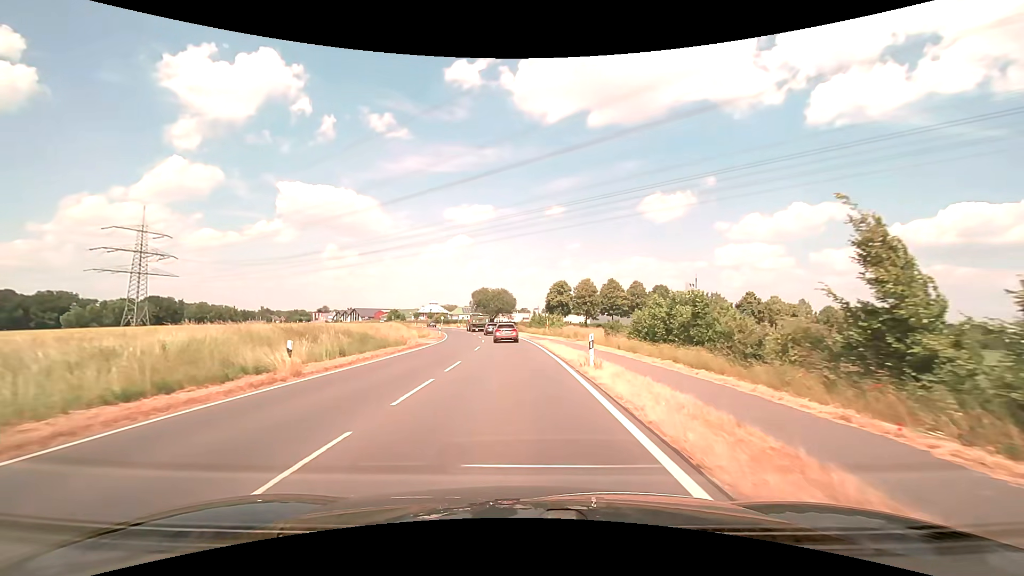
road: secondary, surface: asphalt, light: Day
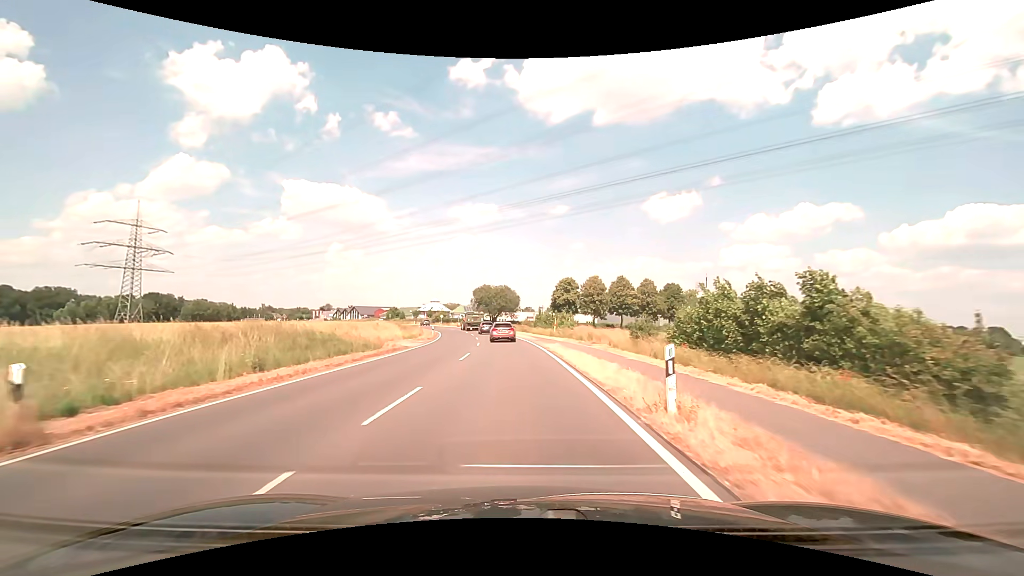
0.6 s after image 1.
(0.0, +7.8) m; 0°
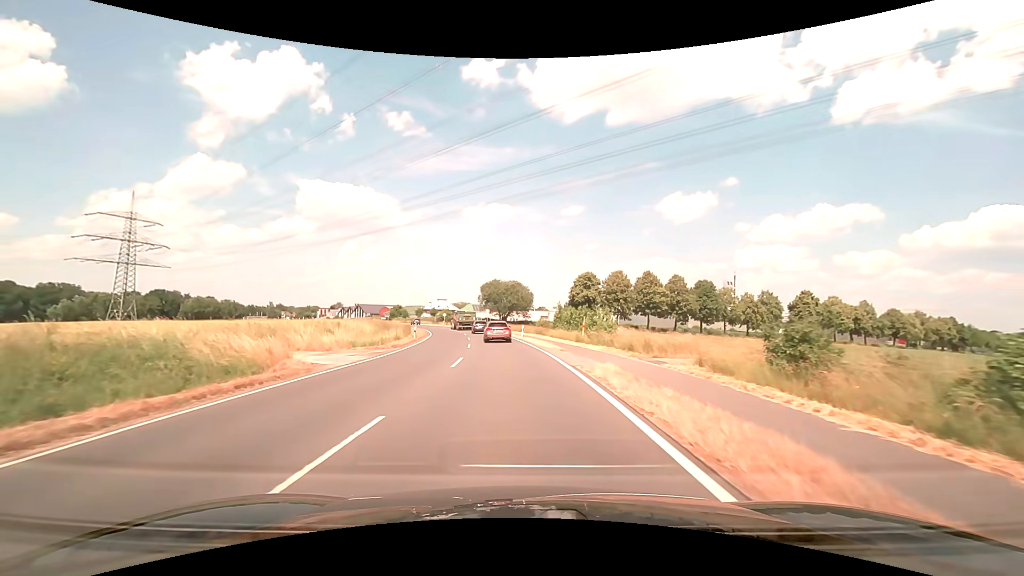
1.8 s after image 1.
(-0.2, +15.4) m; -1°
(0, +10) (0, +20) (-1, +30) (-2, +40) (-3, +50) (-5, +60) (-7, +70) (-9, +79) (-12, +89) (-15, +98) m
